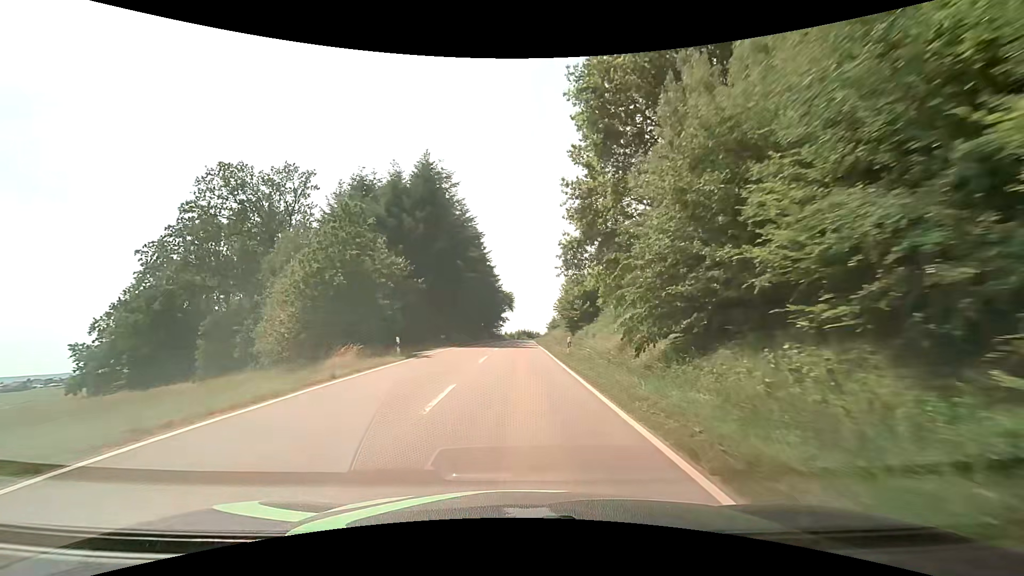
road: tertiary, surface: asphalt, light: Day
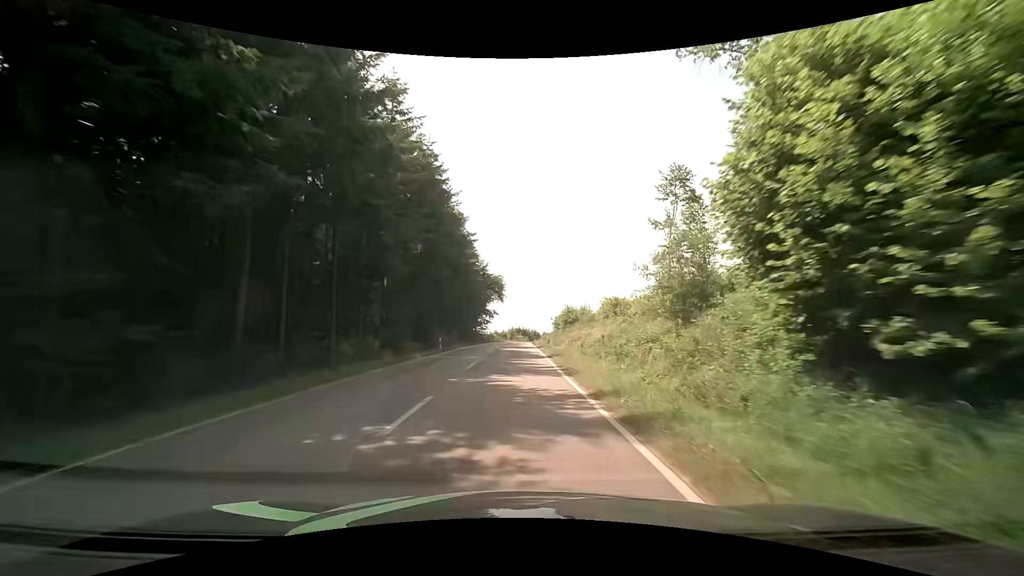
(+0.4, +36.3) m; +1°
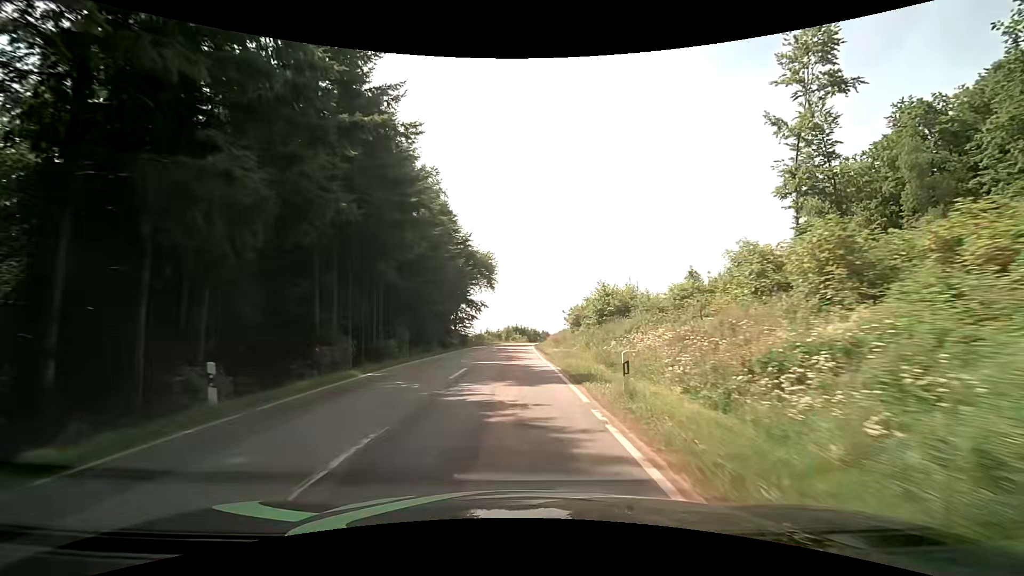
(+0.3, +26.5) m; +1°
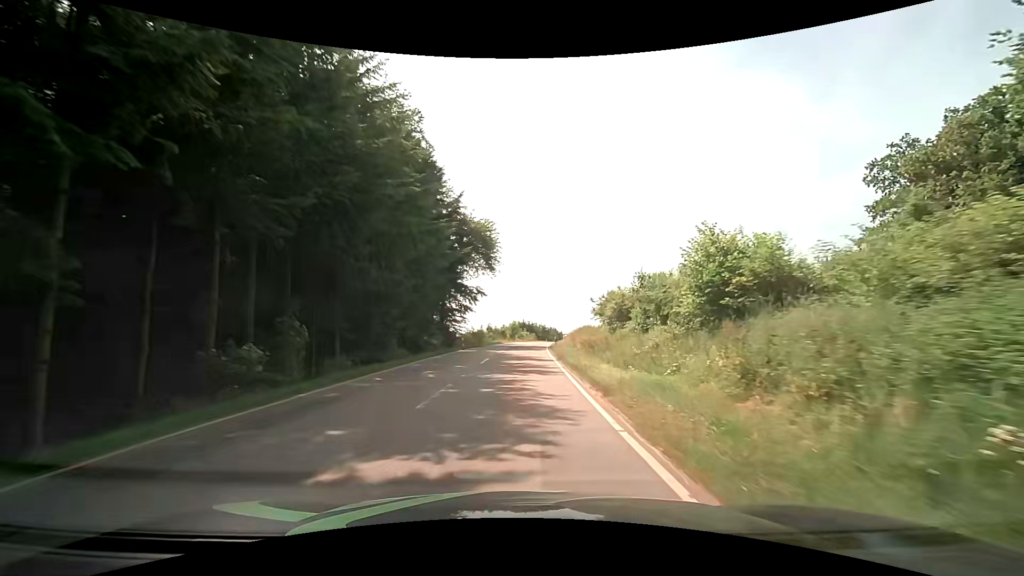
(-0.2, +17.5) m; -1°
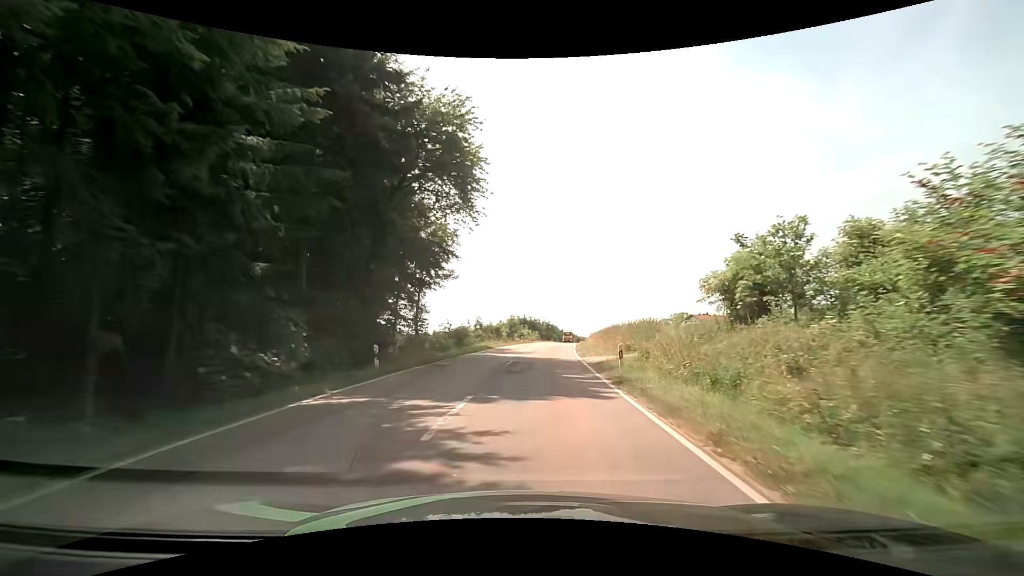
(-0.3, +26.1) m; -1°
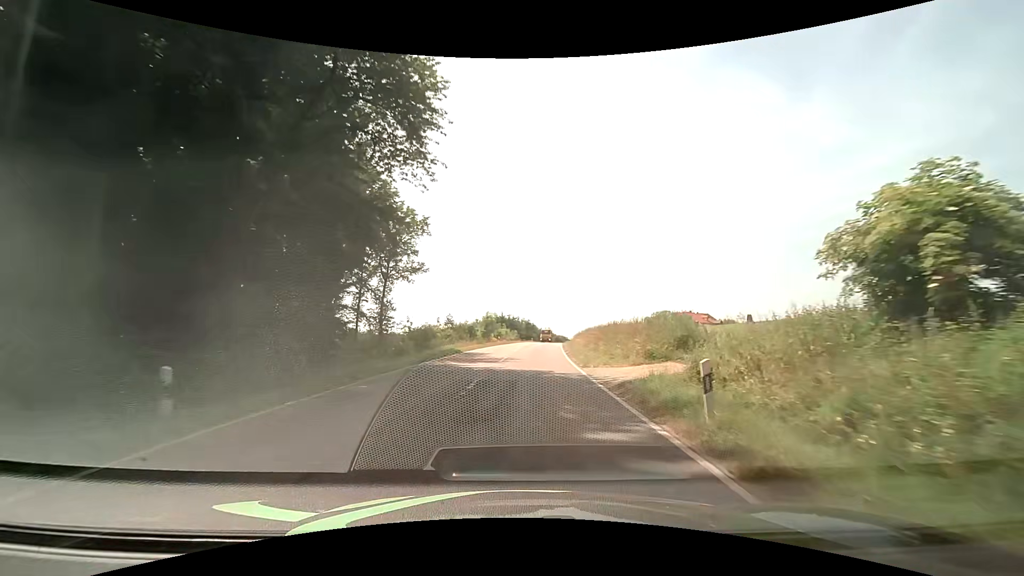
(+0.1, +8.6) m; +2°
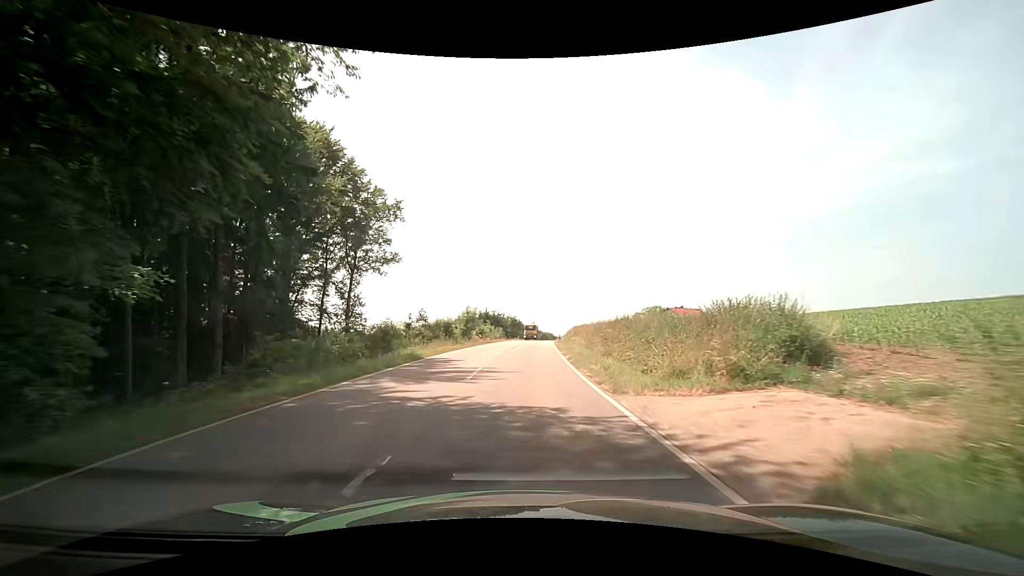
(+0.3, +8.5) m; +2°
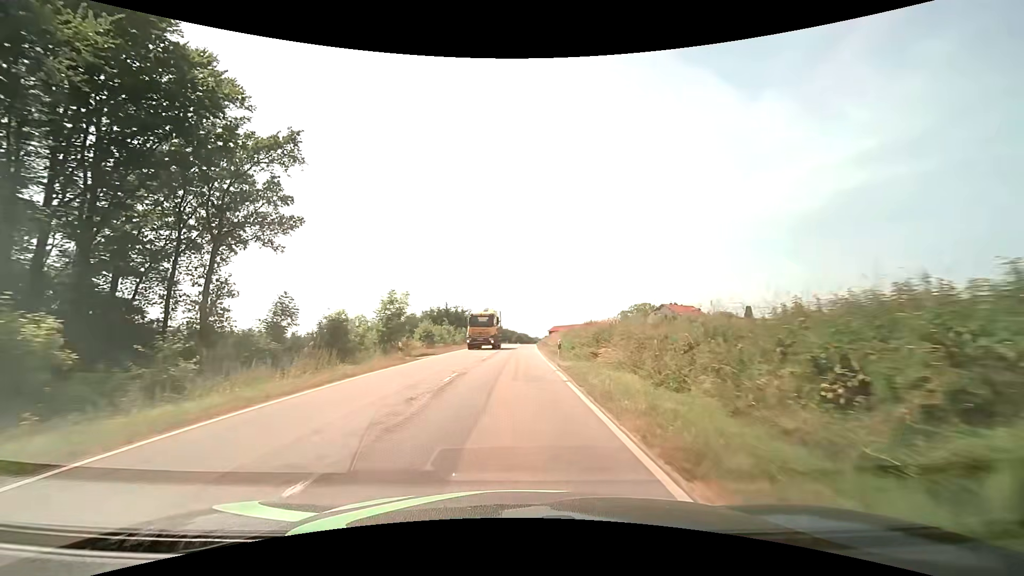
(+0.8, +25.0) m; +4°
(0, +10) (0, +20) (0, +30) (0, +40) (0, +50) (0, +60) (0, +70) (+1, +80) (+1, +90) (+1, +100) m
